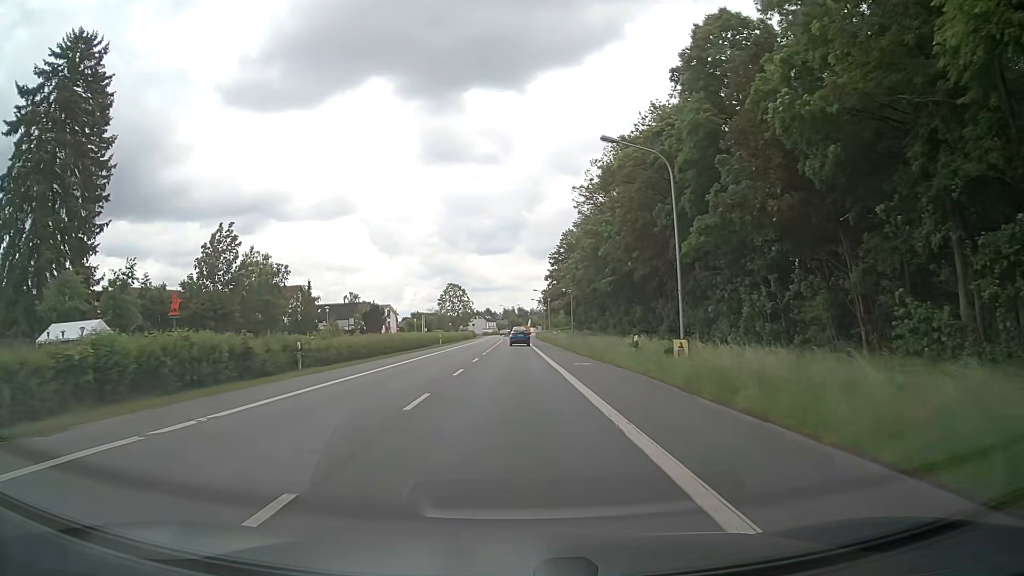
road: primary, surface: asphalt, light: Day
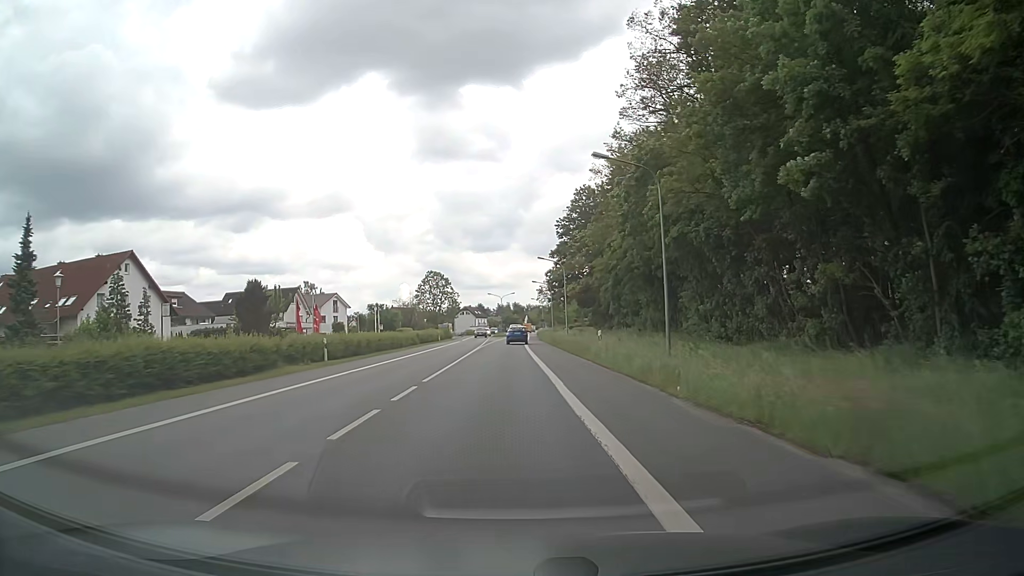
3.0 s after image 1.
(-0.1, +44.4) m; -1°
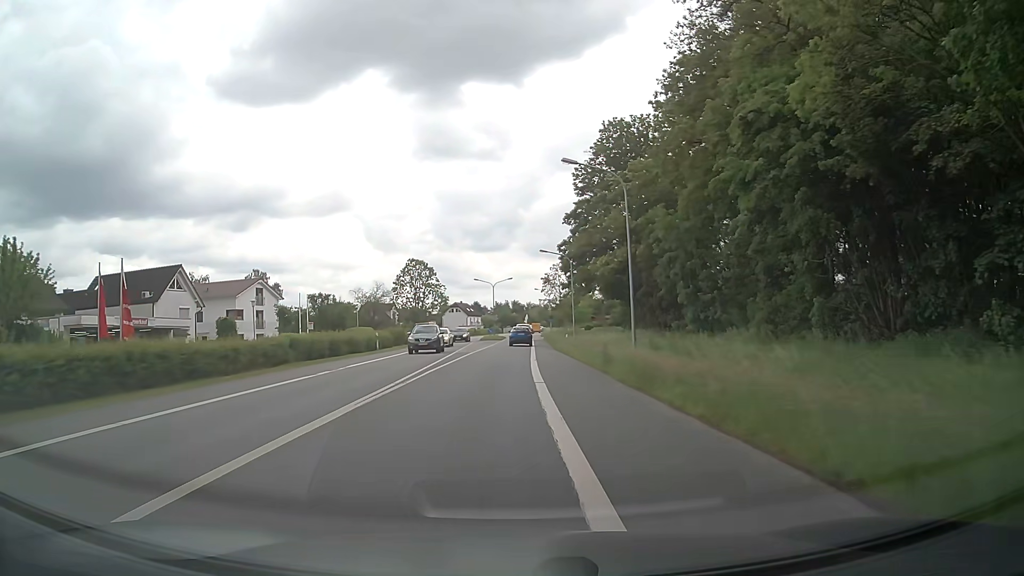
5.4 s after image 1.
(+0.4, +35.5) m; +1°
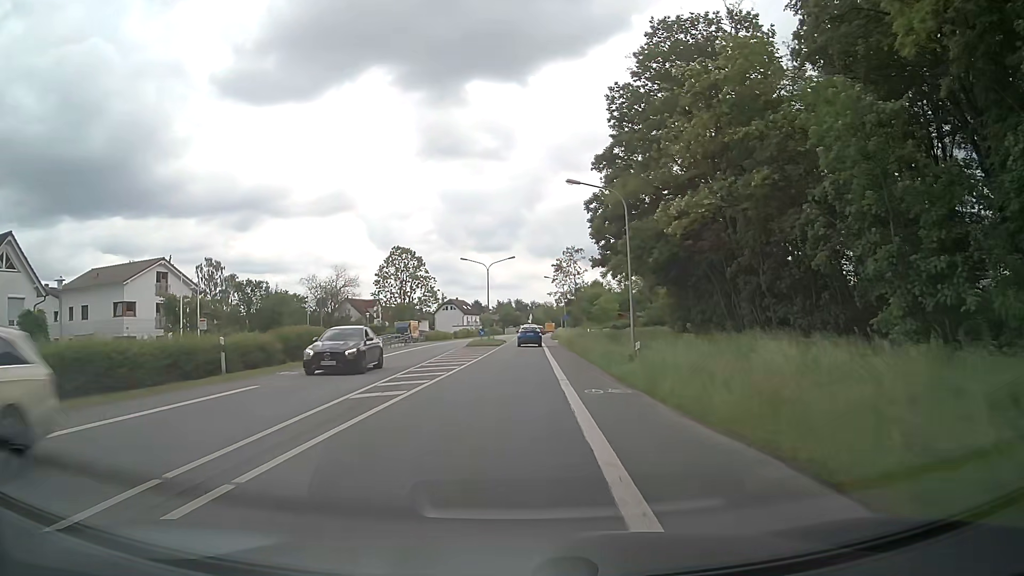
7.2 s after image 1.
(-0.2, +25.7) m; -1°
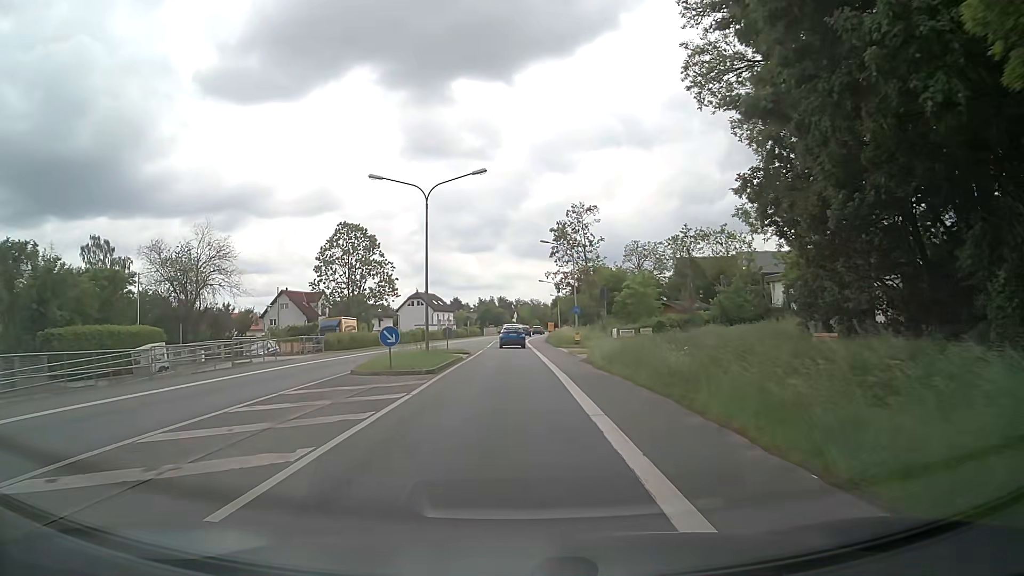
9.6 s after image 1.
(+0.6, +33.1) m; +2°
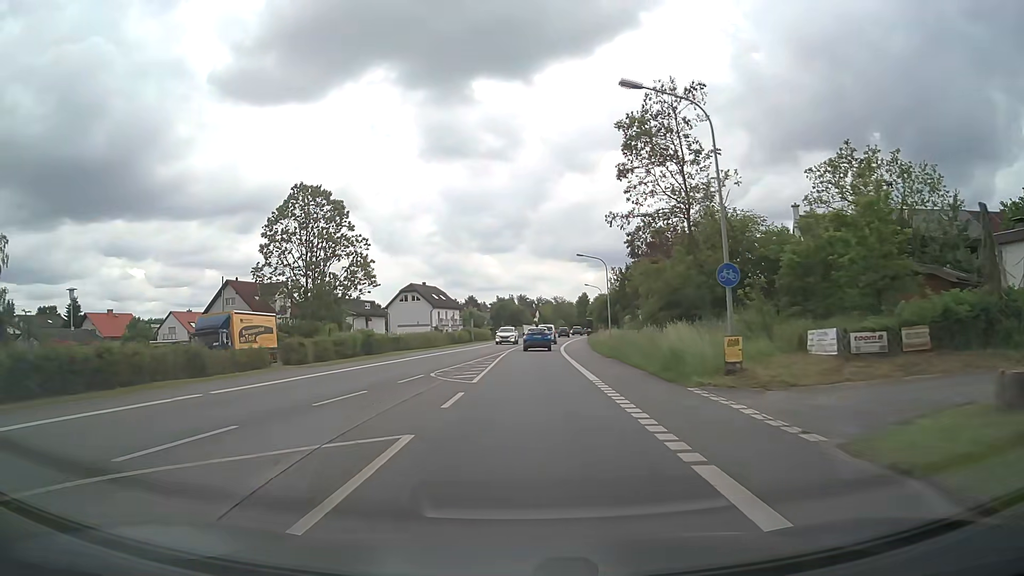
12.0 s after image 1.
(-0.5, +32.1) m; -2°
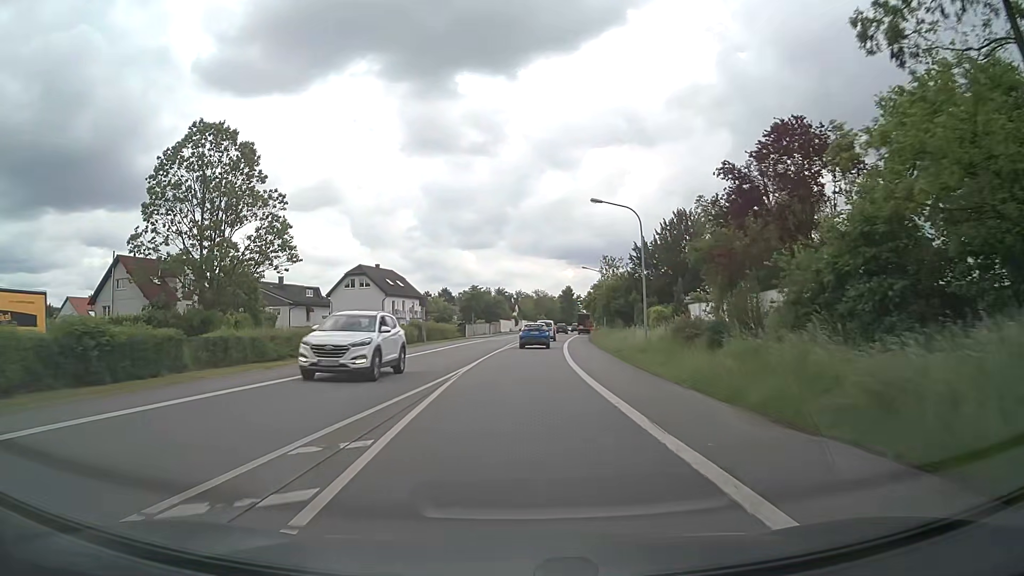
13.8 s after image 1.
(+0.3, +23.6) m; +2°
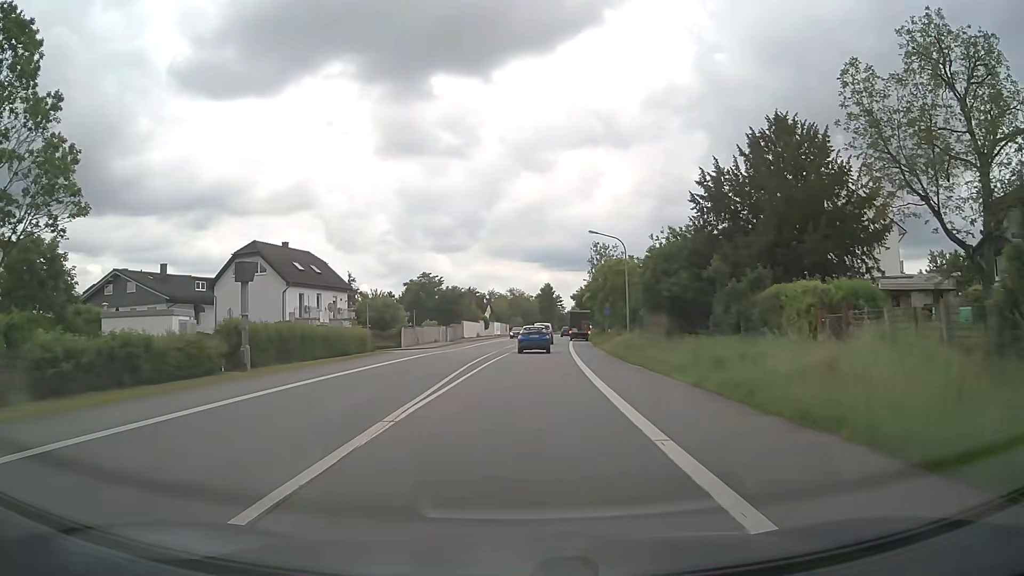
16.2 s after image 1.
(+0.6, +29.2) m; +2°
